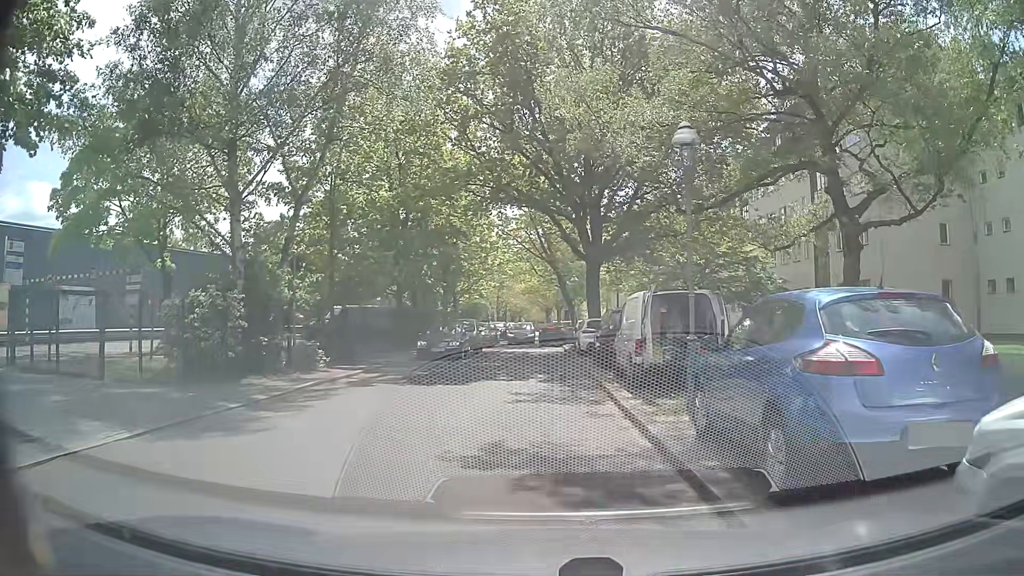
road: residential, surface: concrete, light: Day
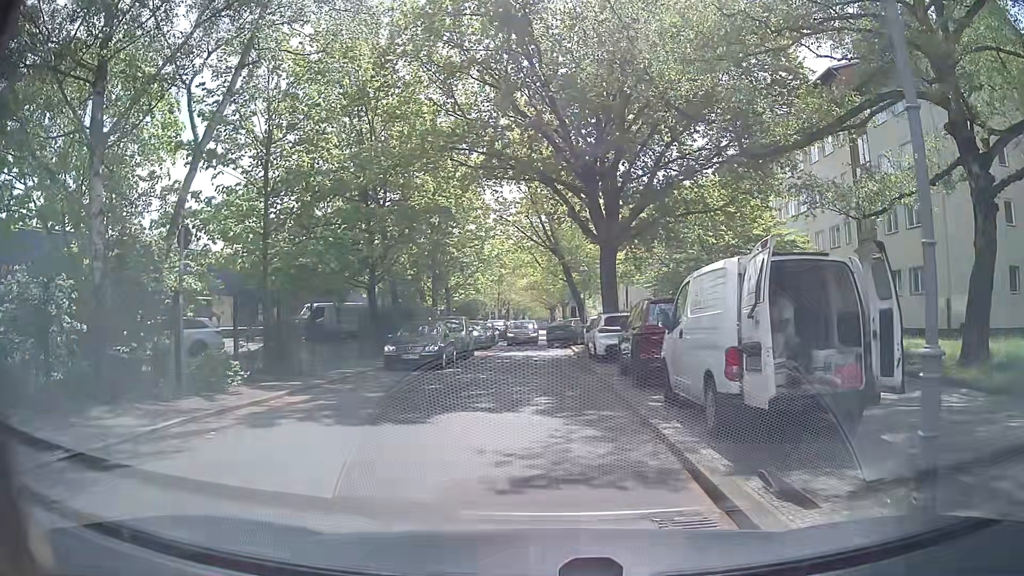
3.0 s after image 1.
(-0.1, +5.7) m; +1°
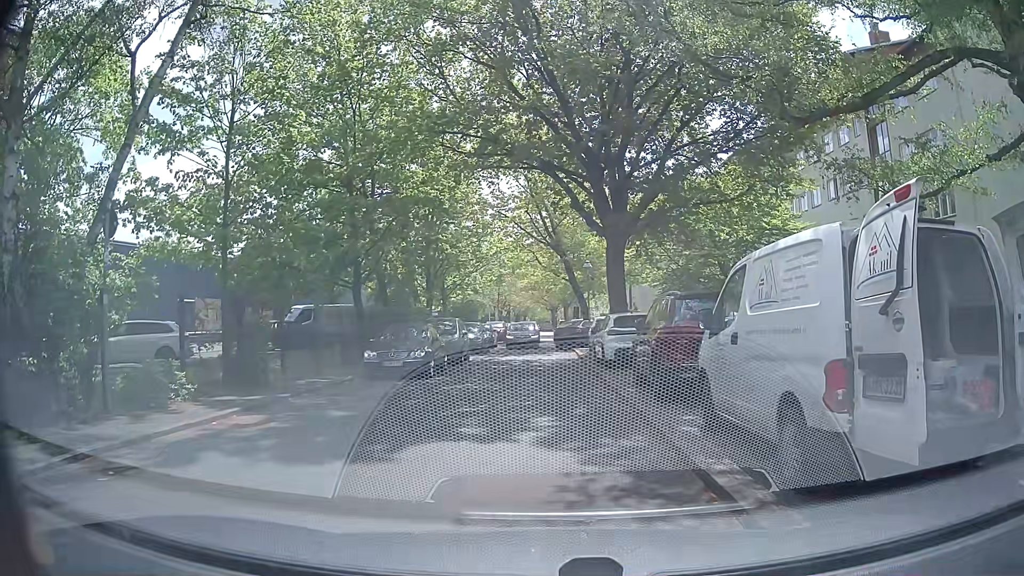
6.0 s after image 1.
(0.0, +2.3) m; 0°
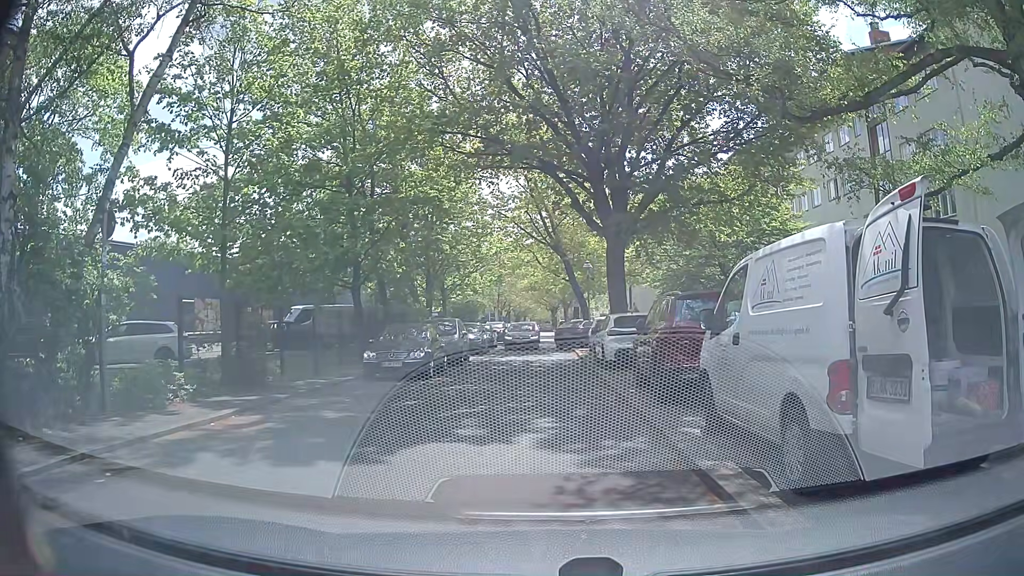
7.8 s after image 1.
(0.0, +0.1) m; 0°
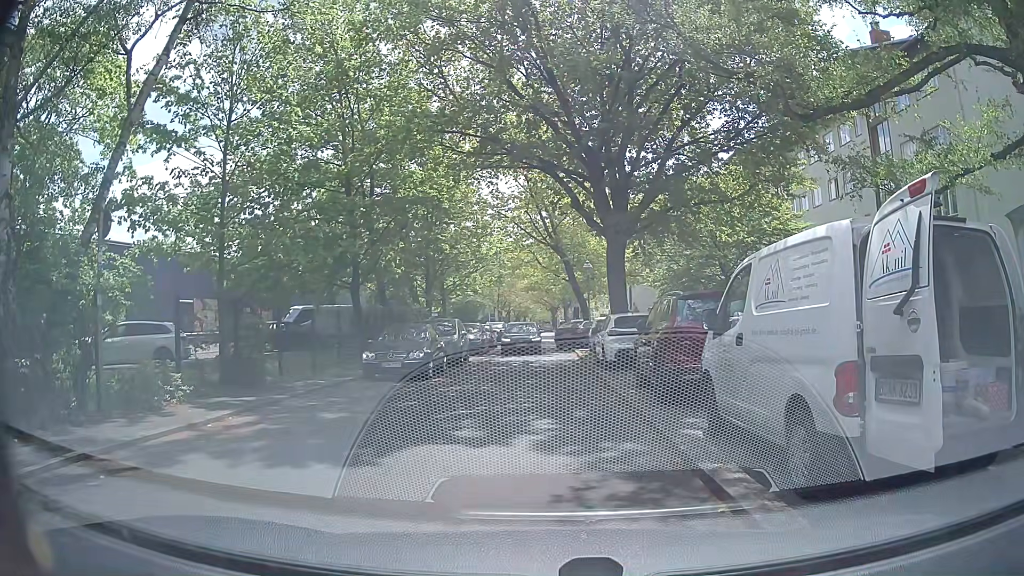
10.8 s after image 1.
(0.0, +0.1) m; 0°
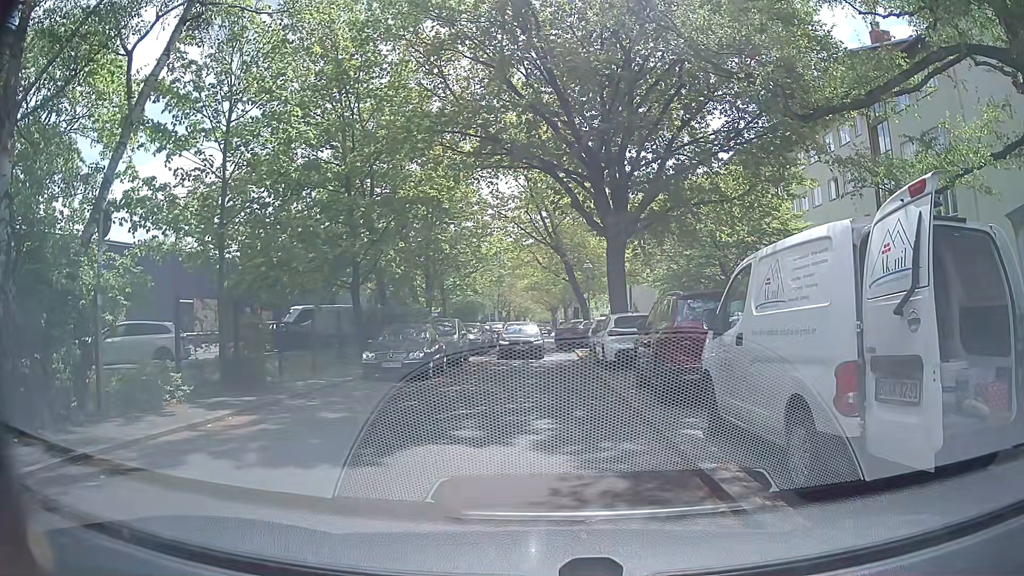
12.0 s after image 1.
(0.0, 0.0) m; 0°
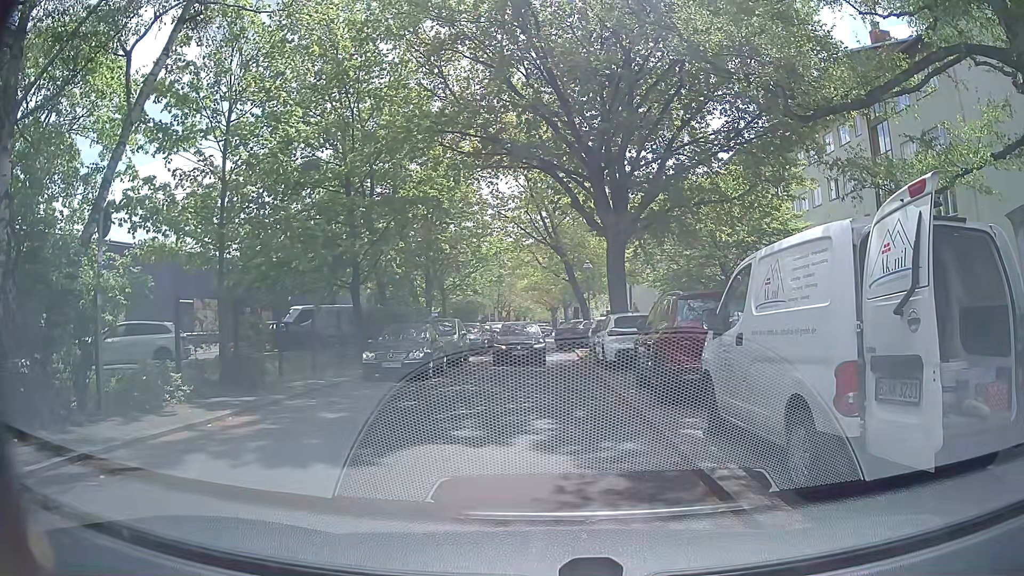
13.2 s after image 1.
(0.0, 0.0) m; 0°
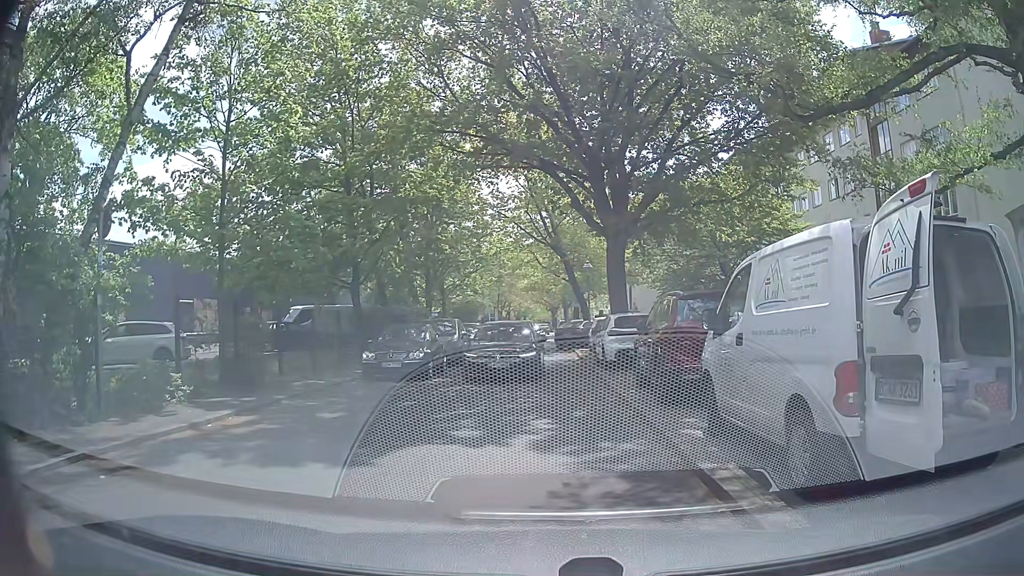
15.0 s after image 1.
(0.0, 0.0) m; 0°
